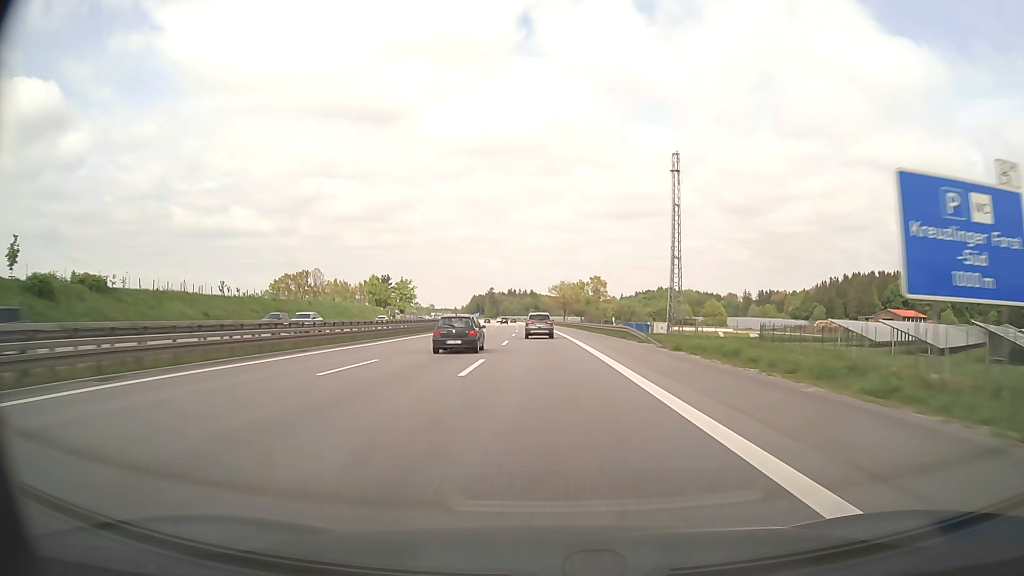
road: motorway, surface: asphalt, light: Day
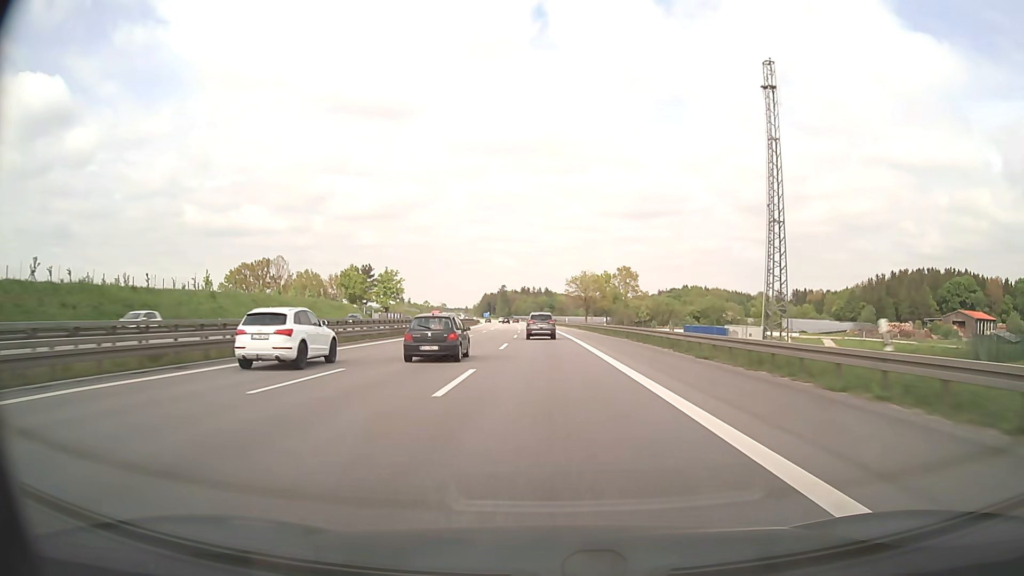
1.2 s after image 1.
(-0.5, +40.4) m; -1°
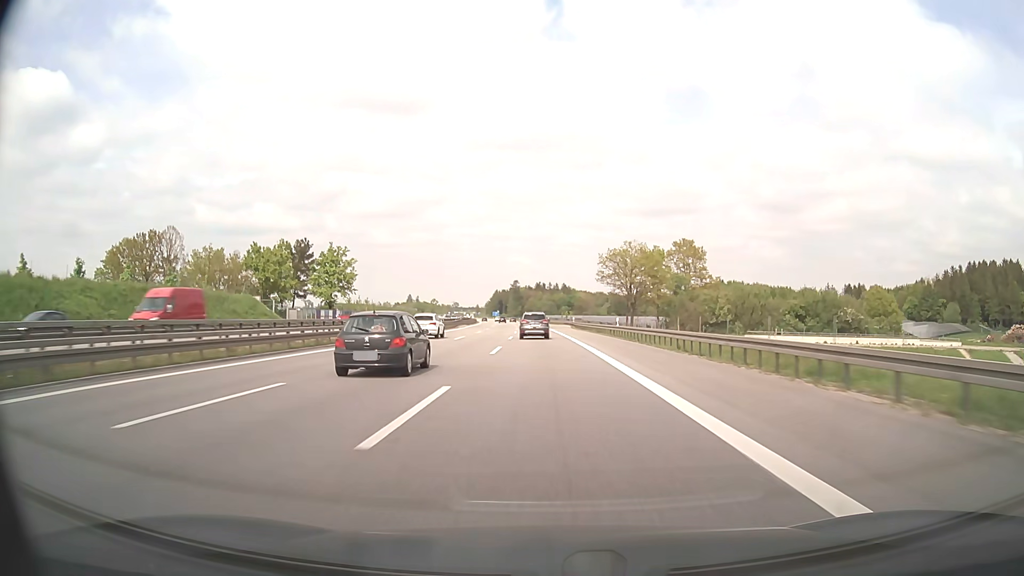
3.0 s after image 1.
(-0.7, +58.4) m; -1°
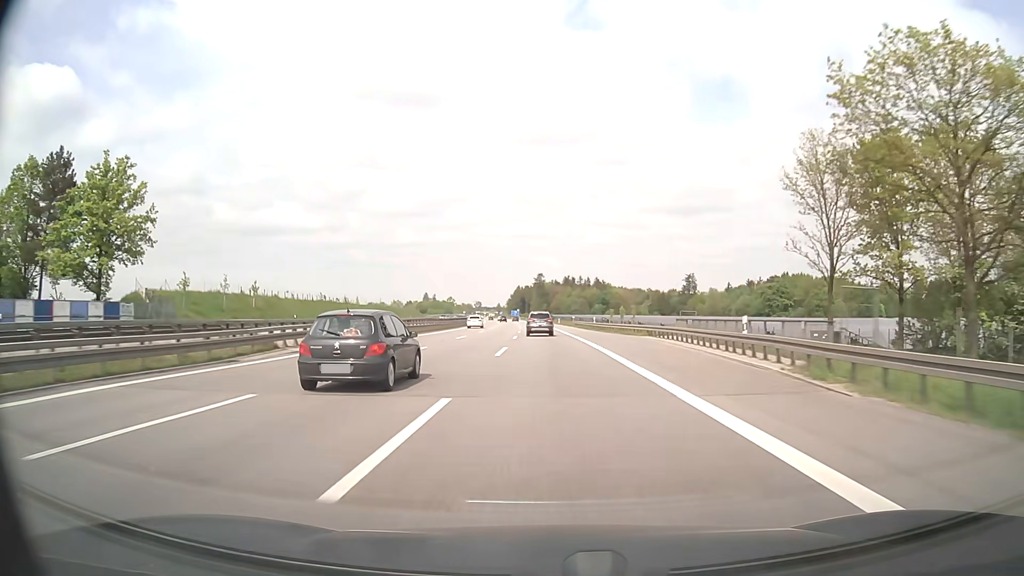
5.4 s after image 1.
(-1.7, +74.1) m; -2°
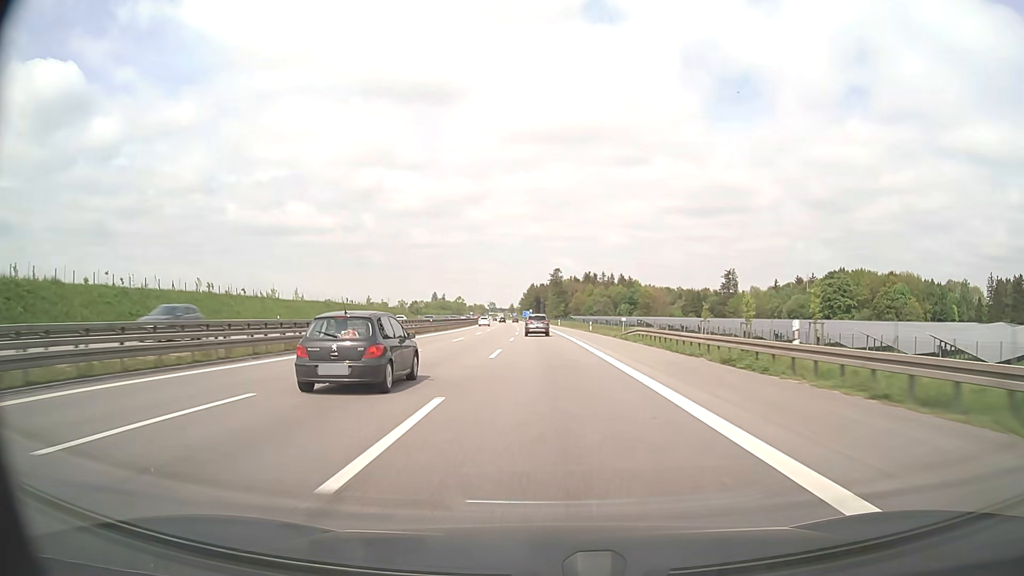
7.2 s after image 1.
(-0.5, +53.9) m; -1°
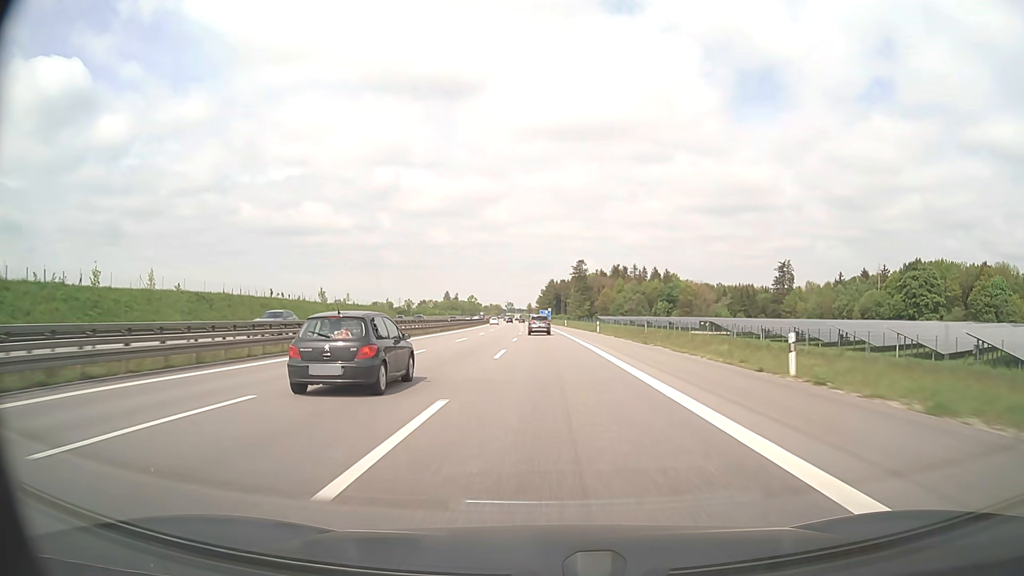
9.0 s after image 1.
(-0.8, +54.4) m; -2°
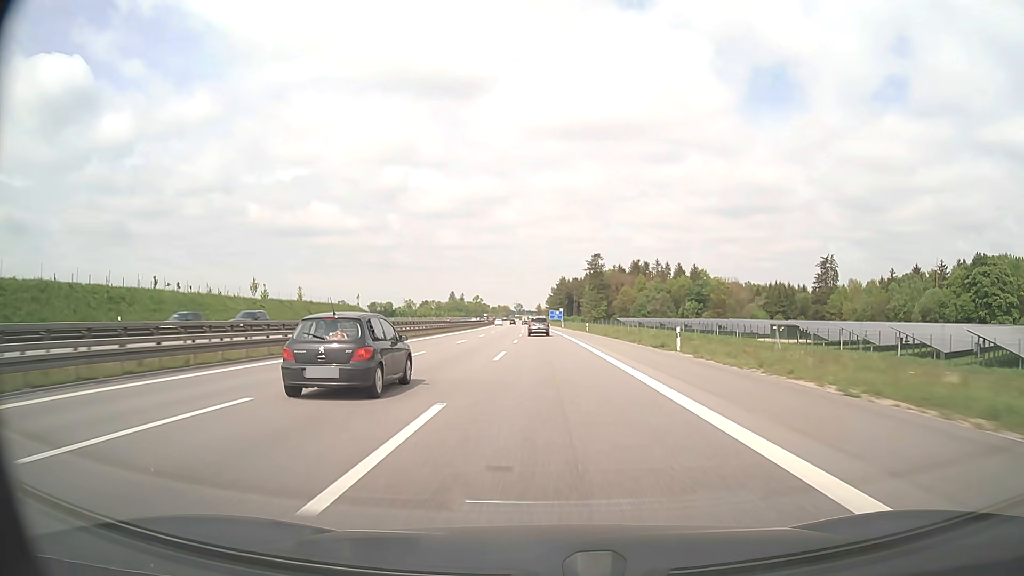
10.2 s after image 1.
(-0.3, +36.5) m; -1°
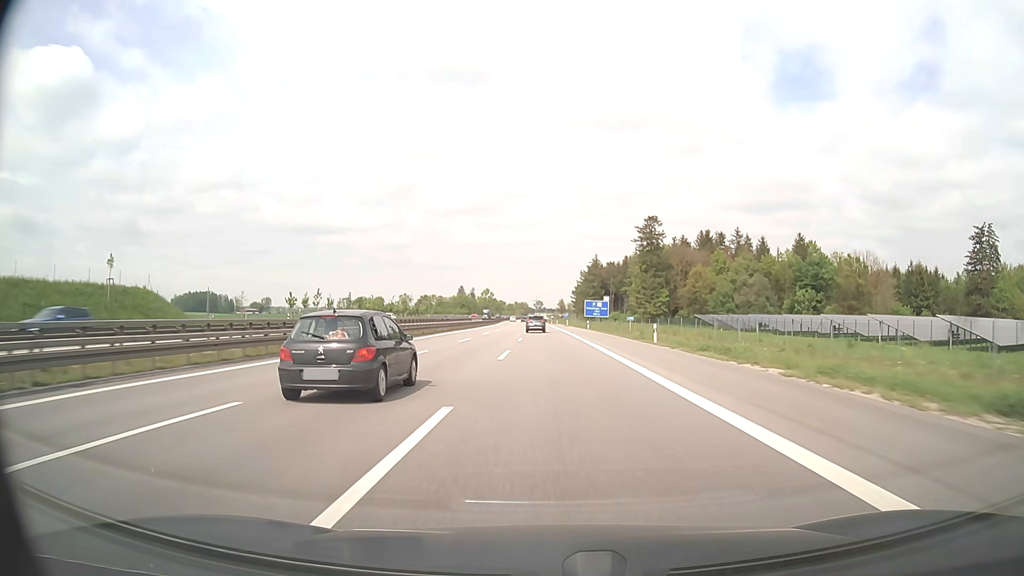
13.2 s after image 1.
(-1.7, +91.1) m; -2°
(0, +10) (0, +20) (0, +30) (0, +40) (0, +50) (-1, +60) (-1, +70) (-1, +80) (-1, +90) (-1, +100) m
